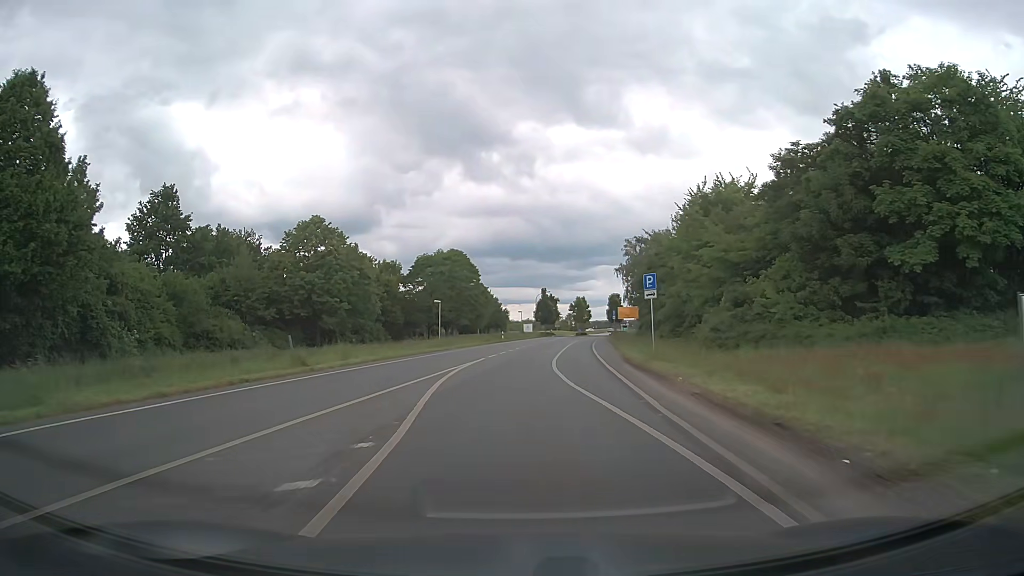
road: tertiary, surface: asphalt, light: Day
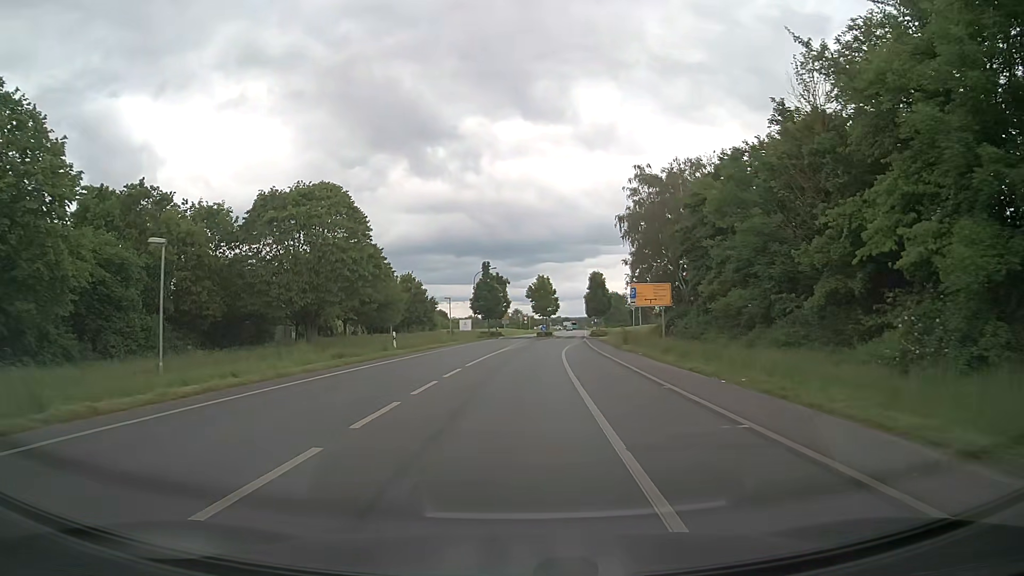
(+1.6, +41.9) m; +5°
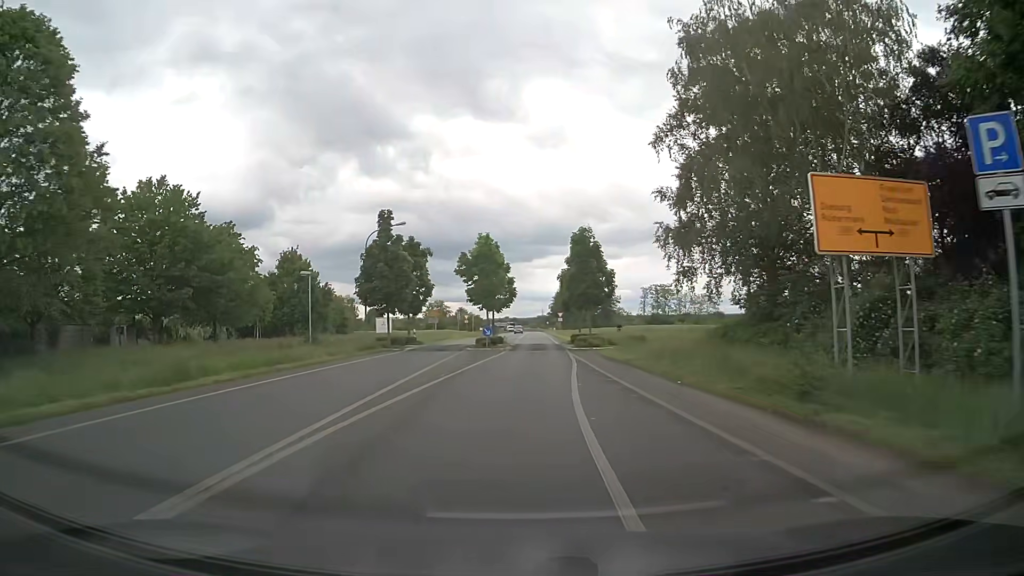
(+1.3, +32.6) m; +5°
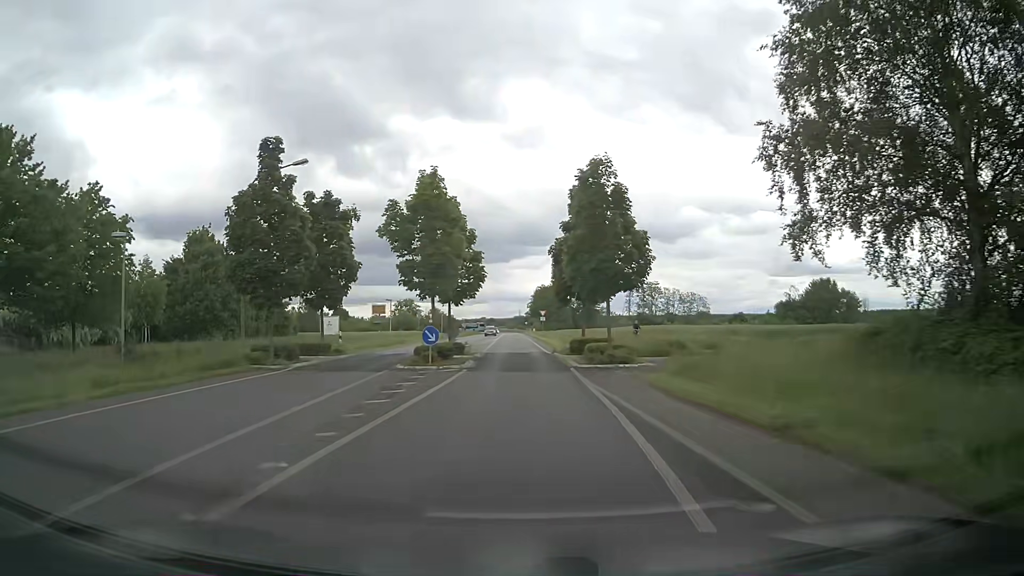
(+0.2, +16.3) m; +2°
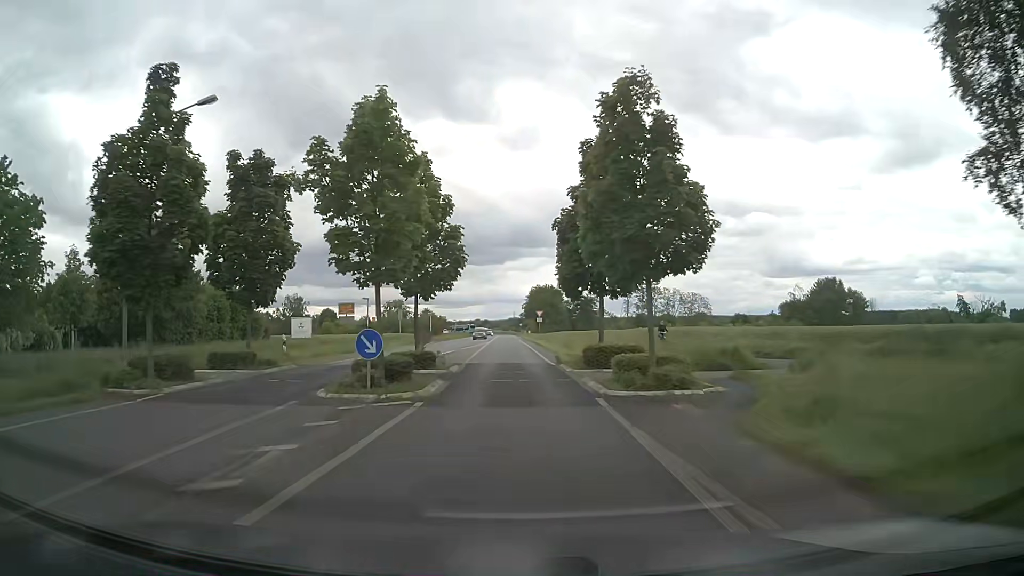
(+0.1, +8.2) m; +1°
